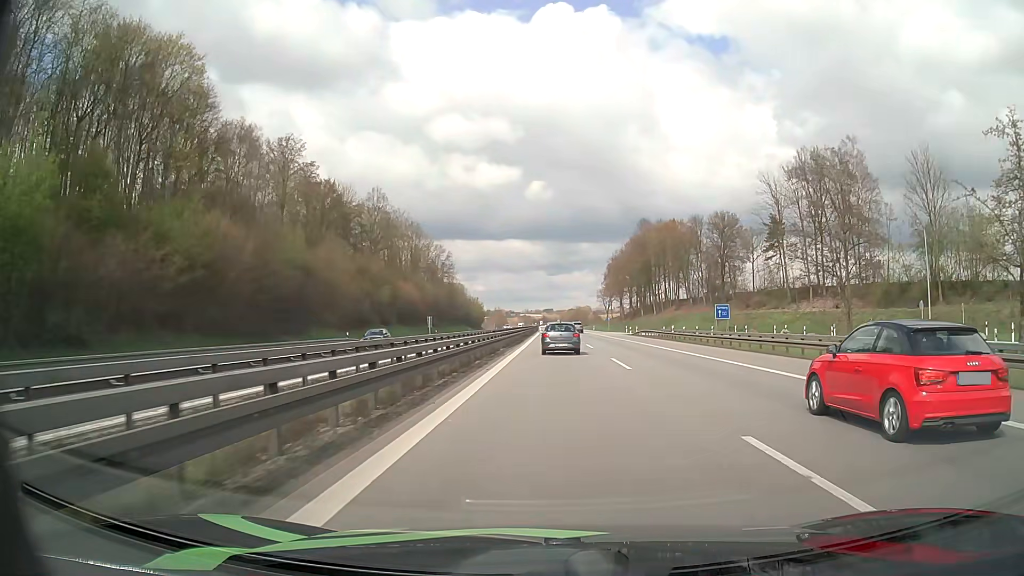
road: motorway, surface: asphalt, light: Day
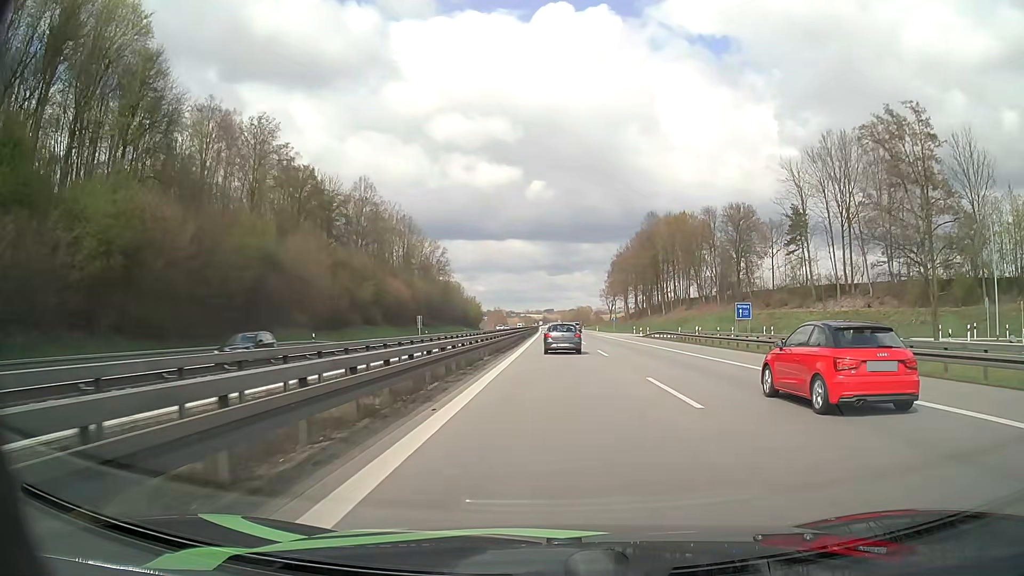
(0.0, +9.4) m; 0°
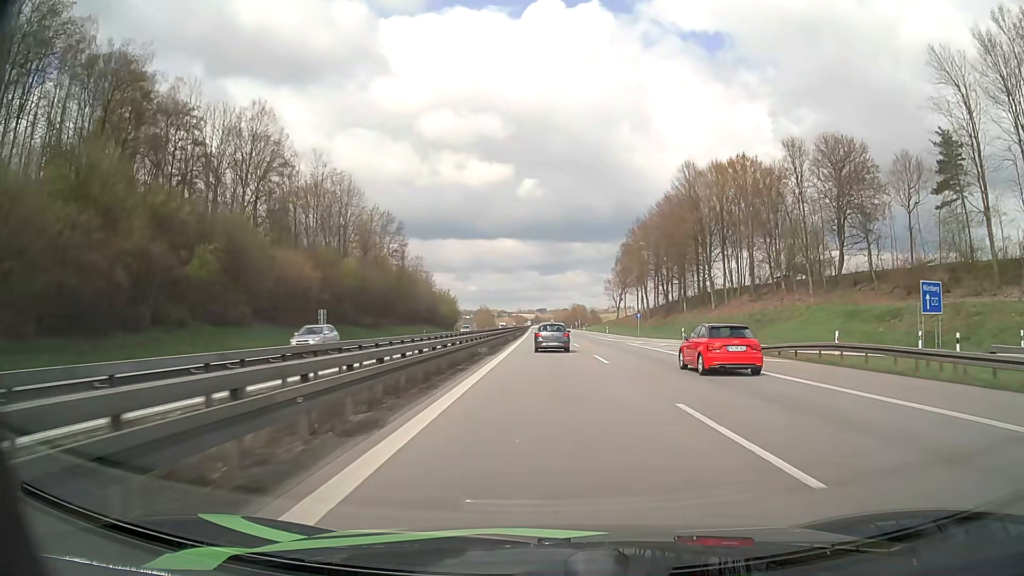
(0.0, +42.1) m; 0°
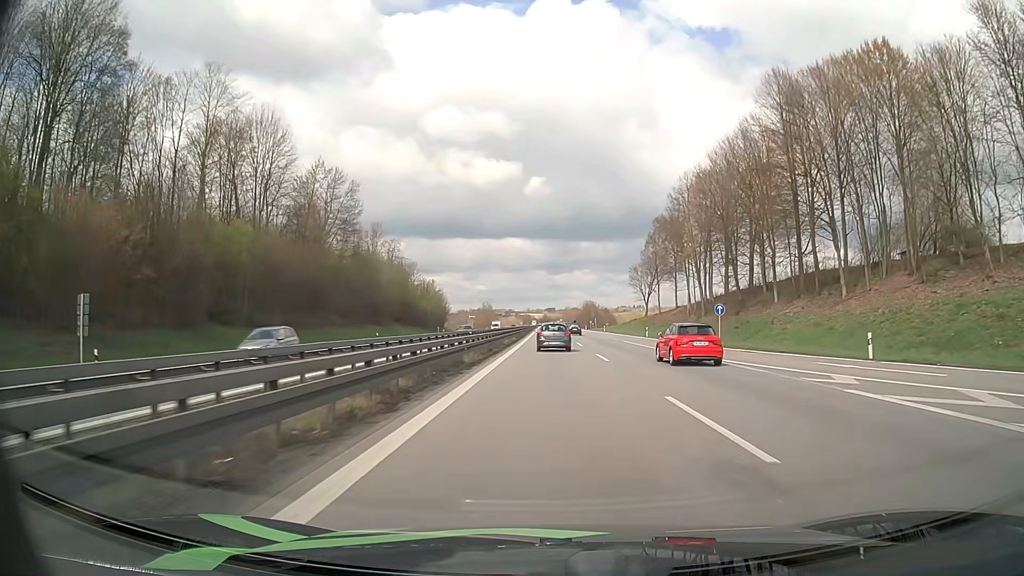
(-0.2, +35.4) m; -1°
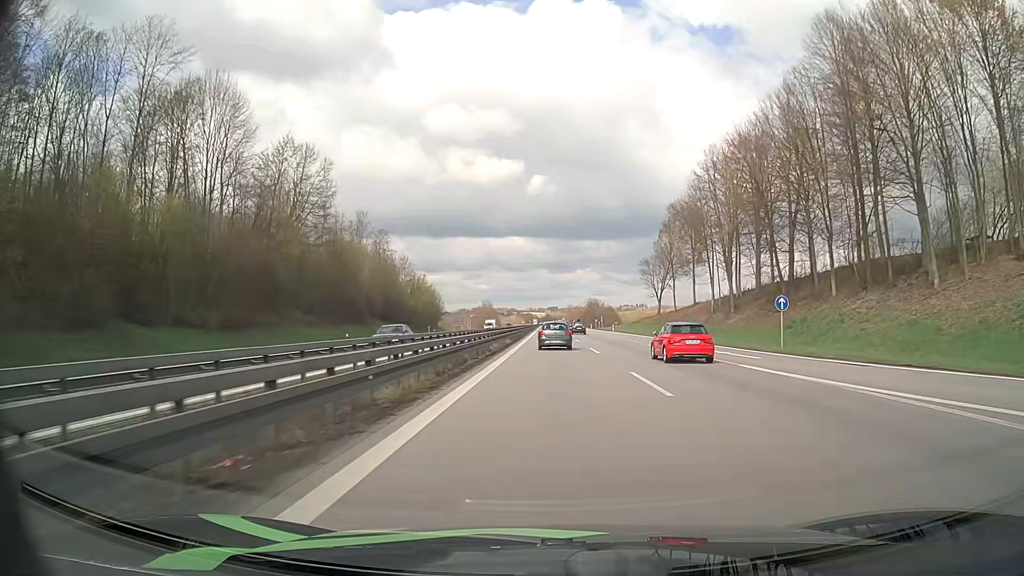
(0.0, +12.2) m; 0°
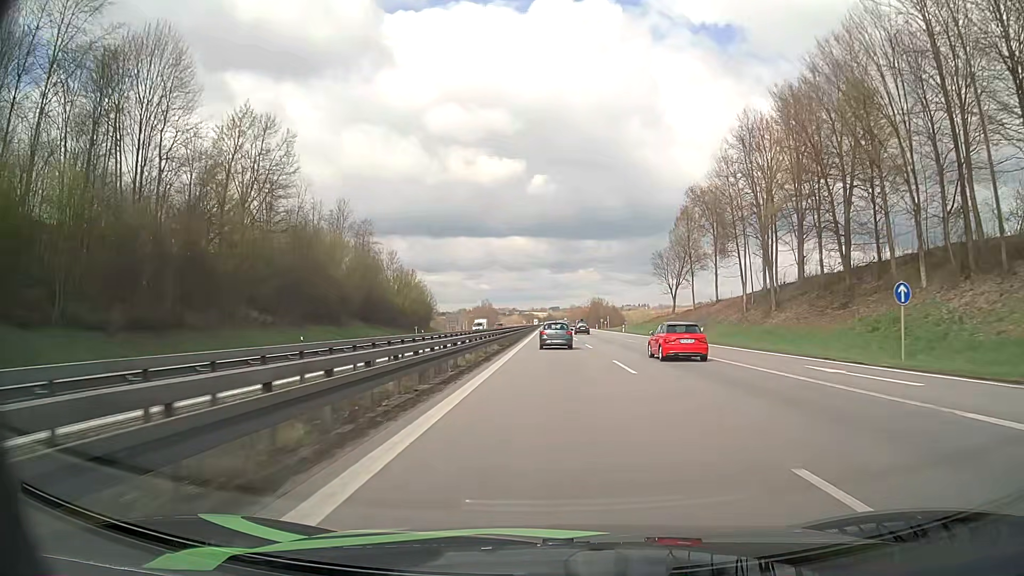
(0.0, +12.4) m; 0°
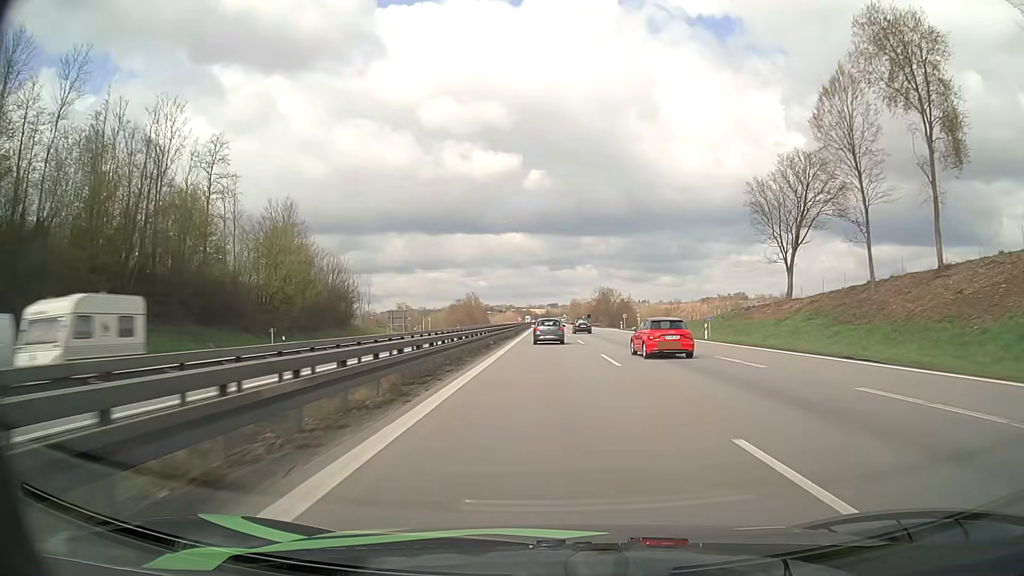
(+0.2, +53.3) m; 0°
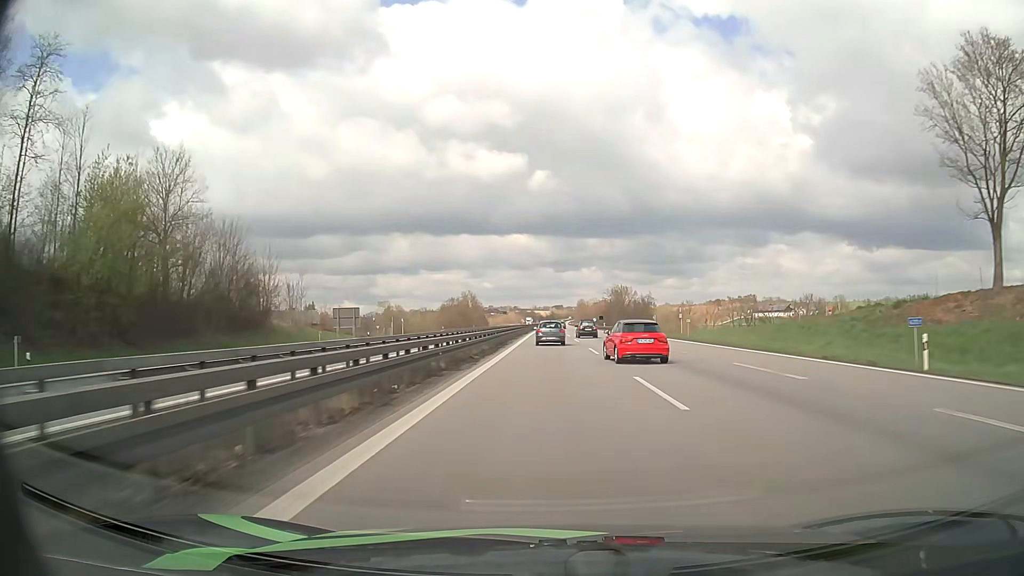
(0.0, +27.4) m; 0°
(0, +10) (0, +20) (0, +30) (0, +40) (0, +50) (0, +60) (0, +70) (0, +80) (0, +90) (0, +100) m
